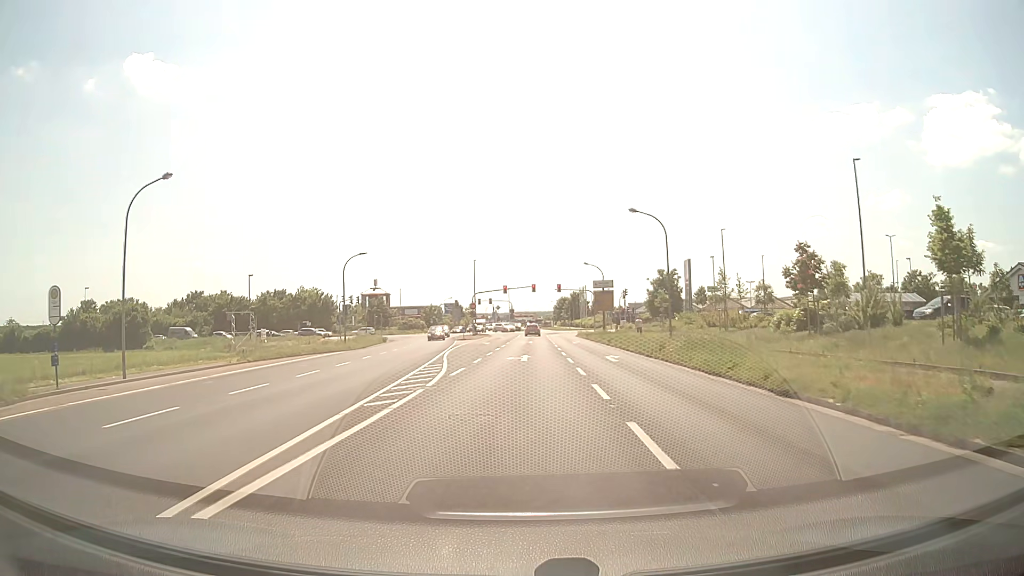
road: tertiary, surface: asphalt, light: Day
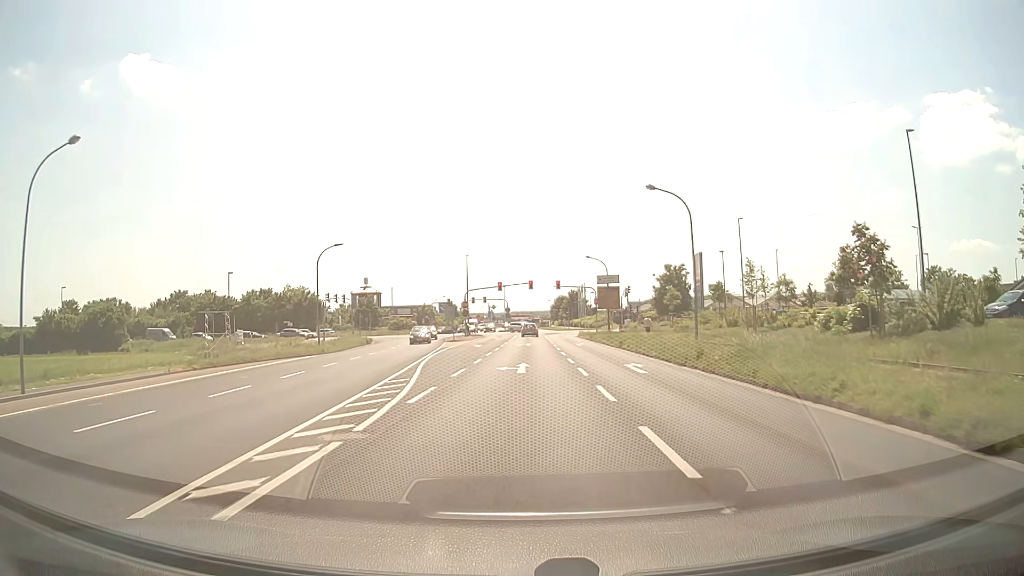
(0.0, +6.4) m; 0°
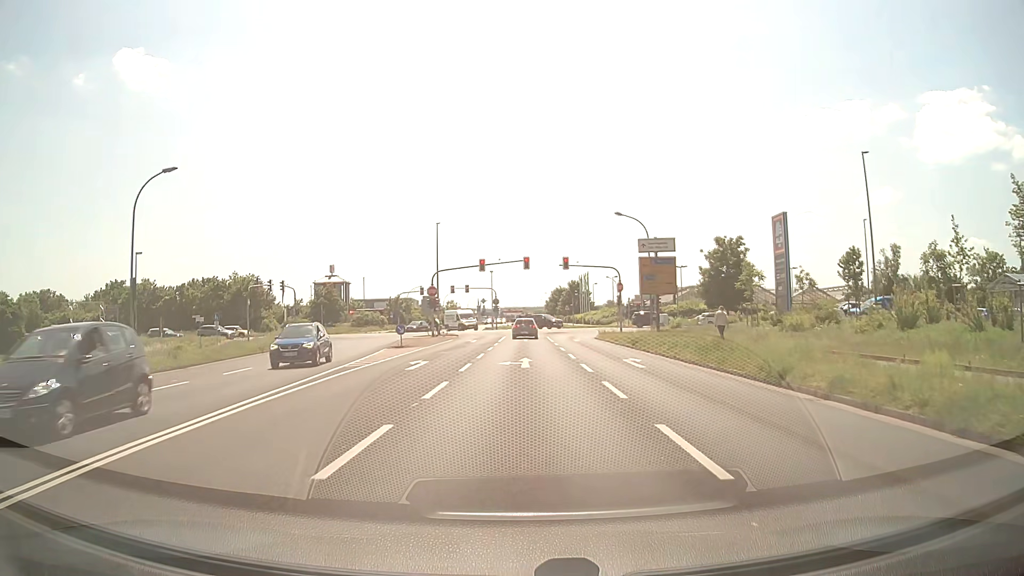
(+0.2, +24.2) m; +1°
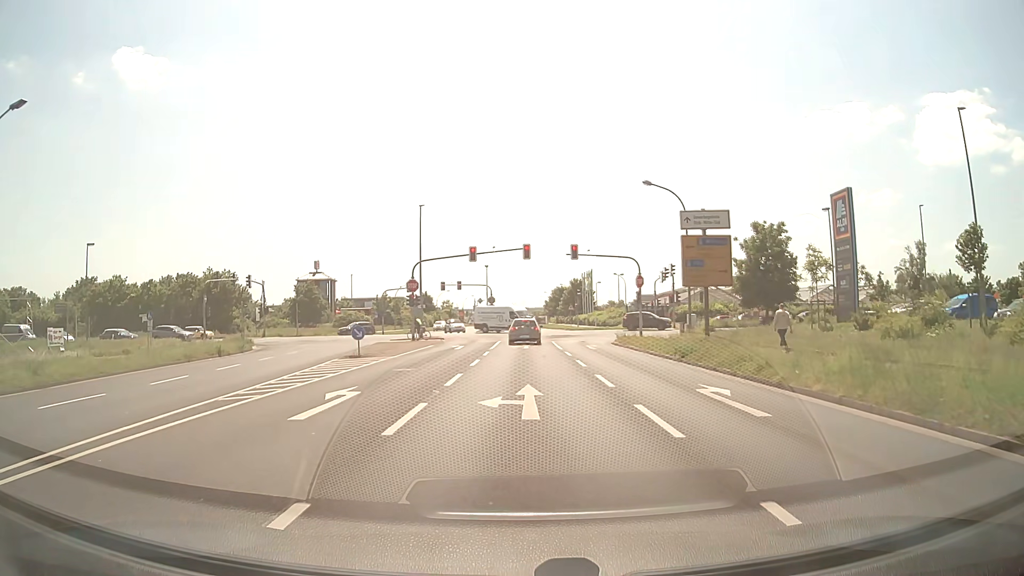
(0.0, +9.6) m; 0°
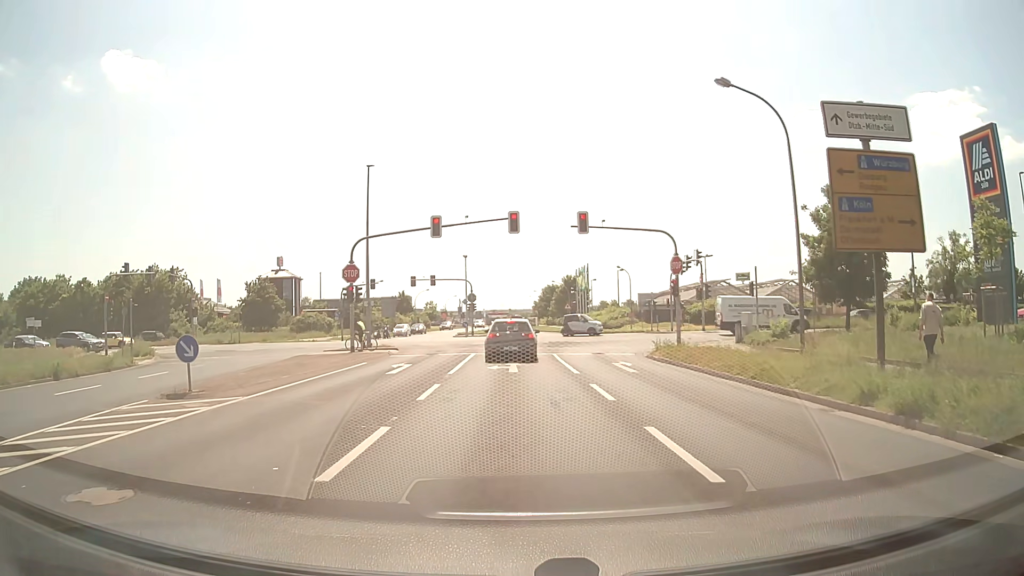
(+0.2, +13.9) m; +1°
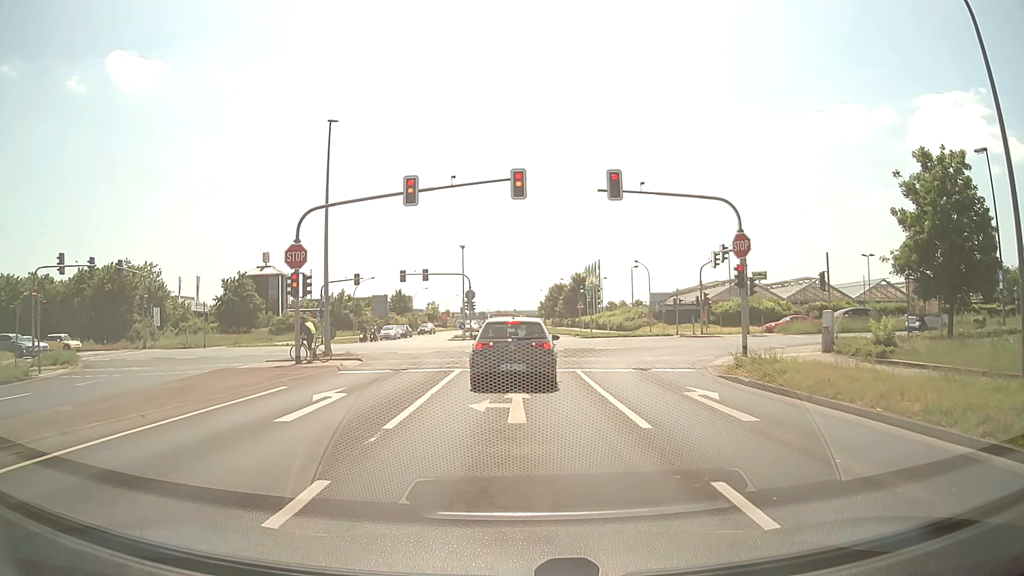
(-0.1, +8.8) m; 0°
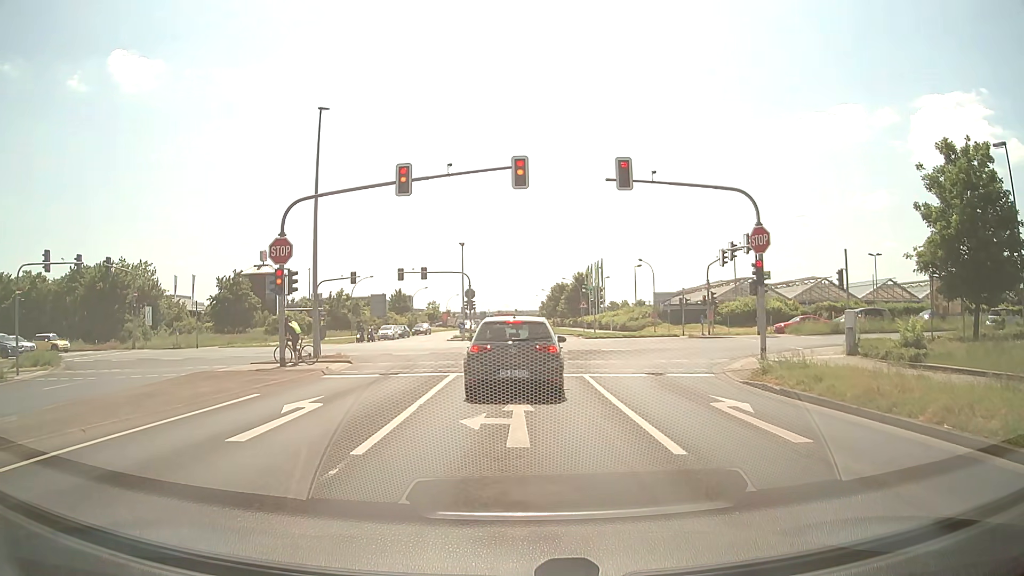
(0.0, +1.7) m; -1°
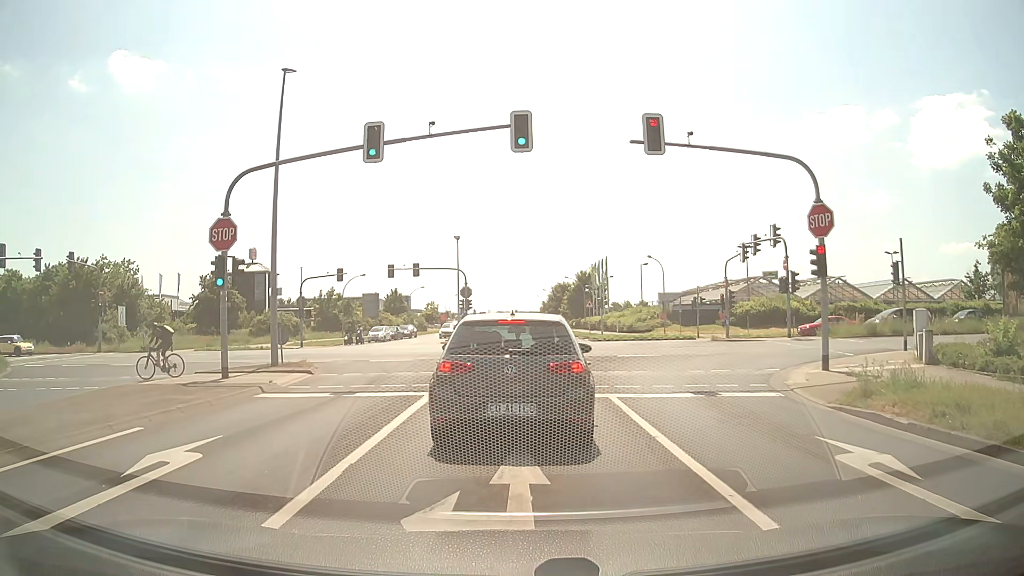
(0.0, +4.6) m; +1°
(0, +10) (0, +20) (0, +30) (+1, +40) (+1, +50) (+1, +60) (0, +70) (0, +80) (-1, +90) (-2, +100) m
